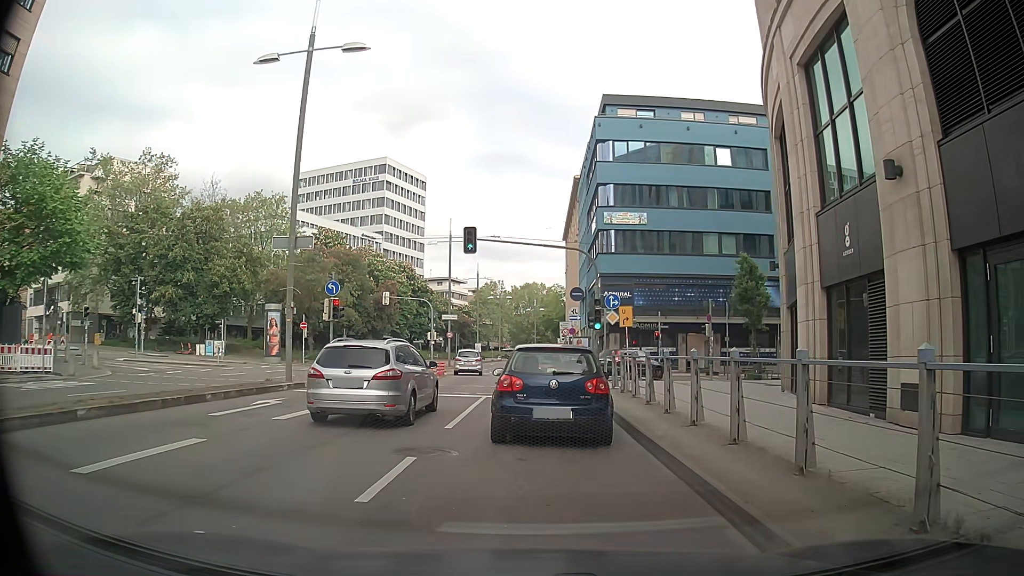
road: primary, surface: asphalt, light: Day
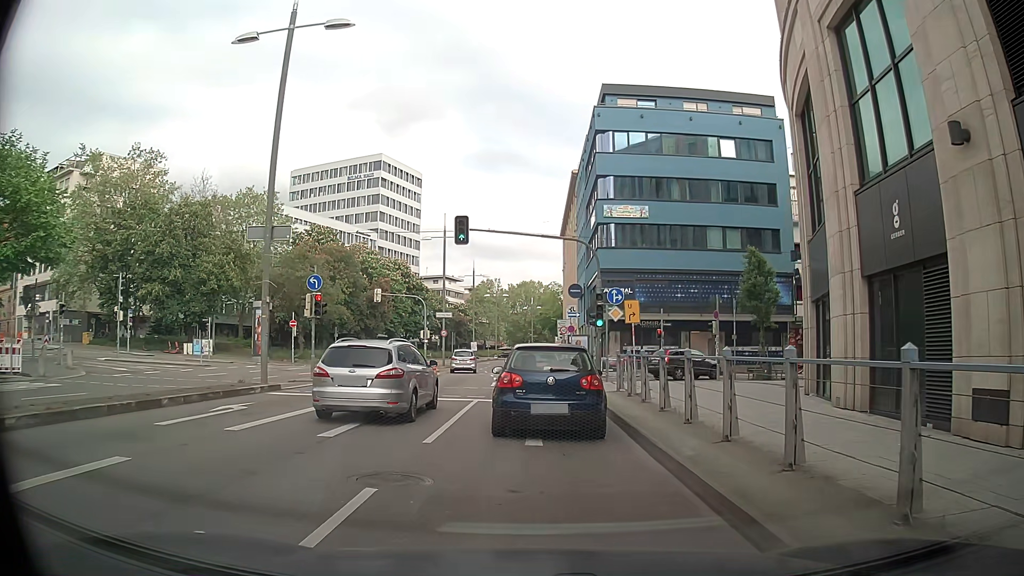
(0.0, +2.1) m; -1°
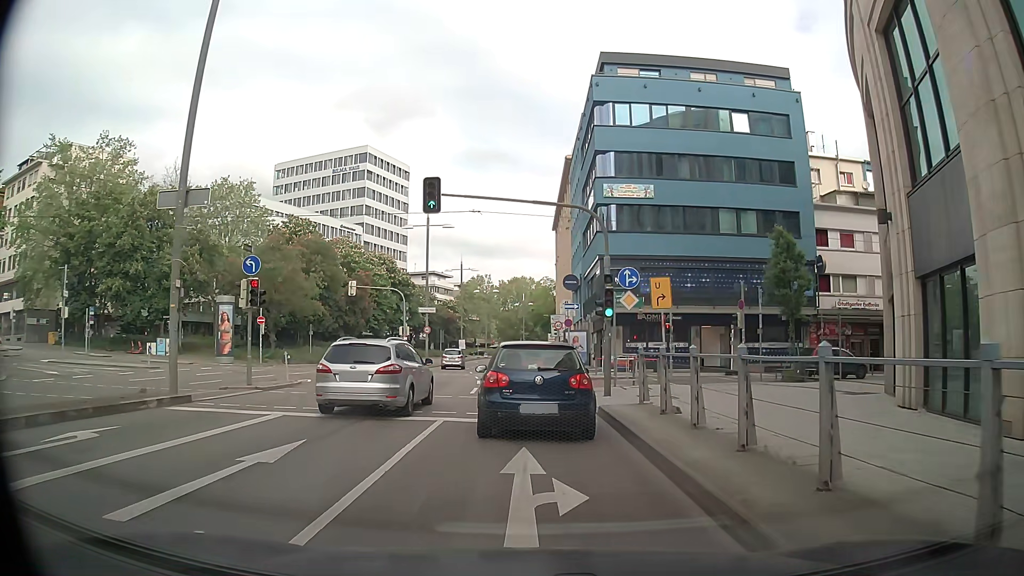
(0.0, +5.5) m; +1°
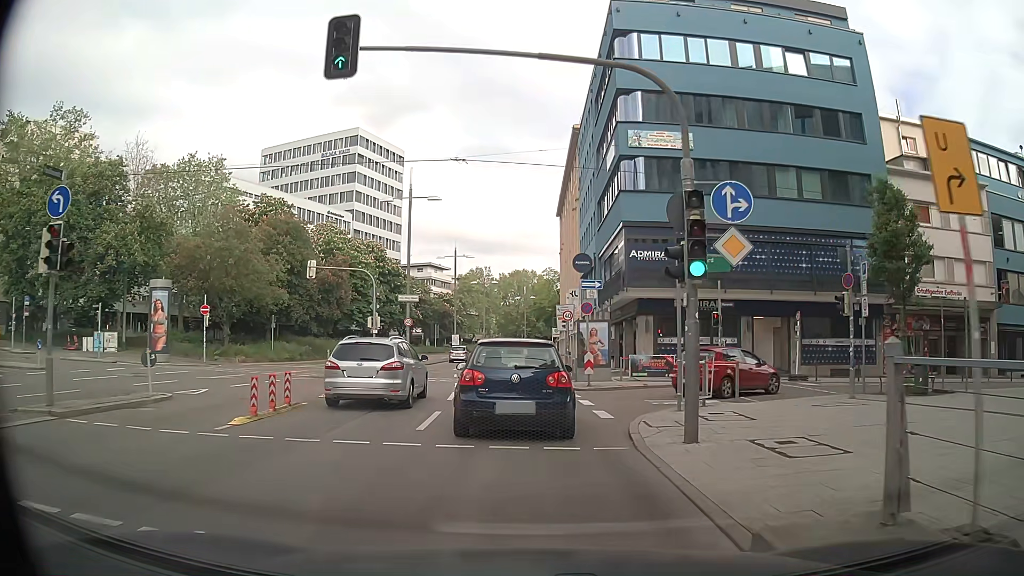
(0.0, +9.9) m; -1°
